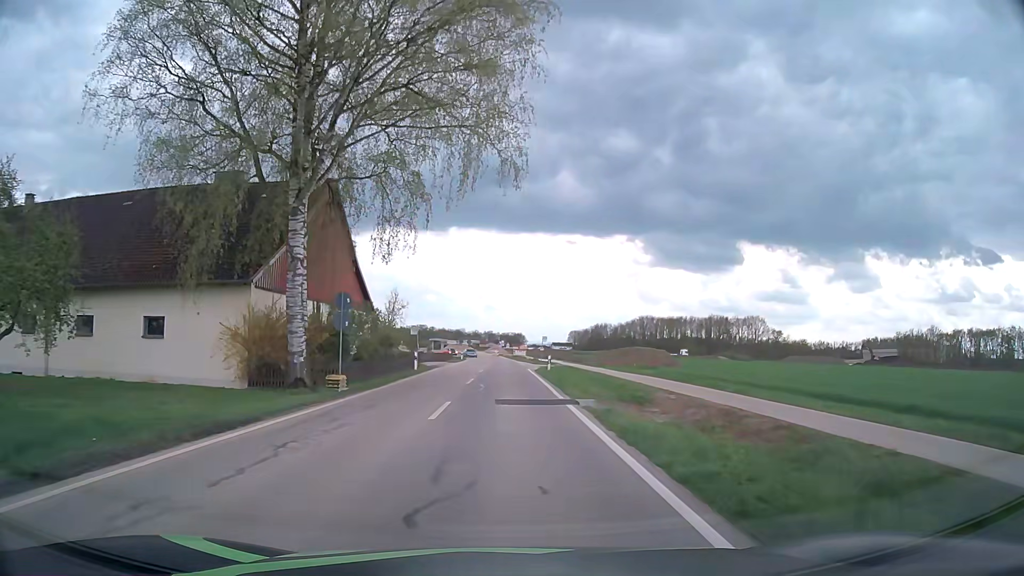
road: service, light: Day
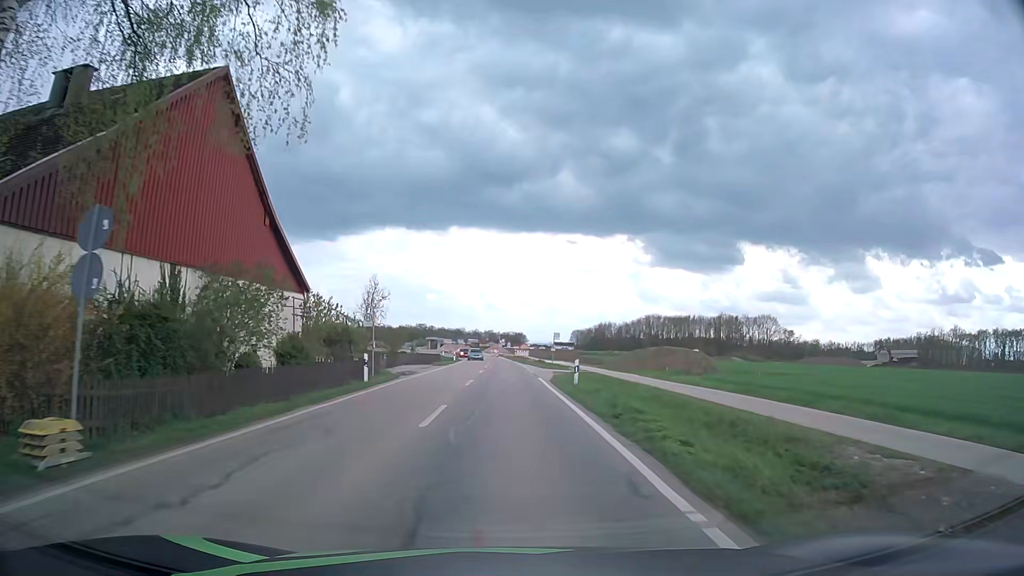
(0.0, +13.7) m; 0°
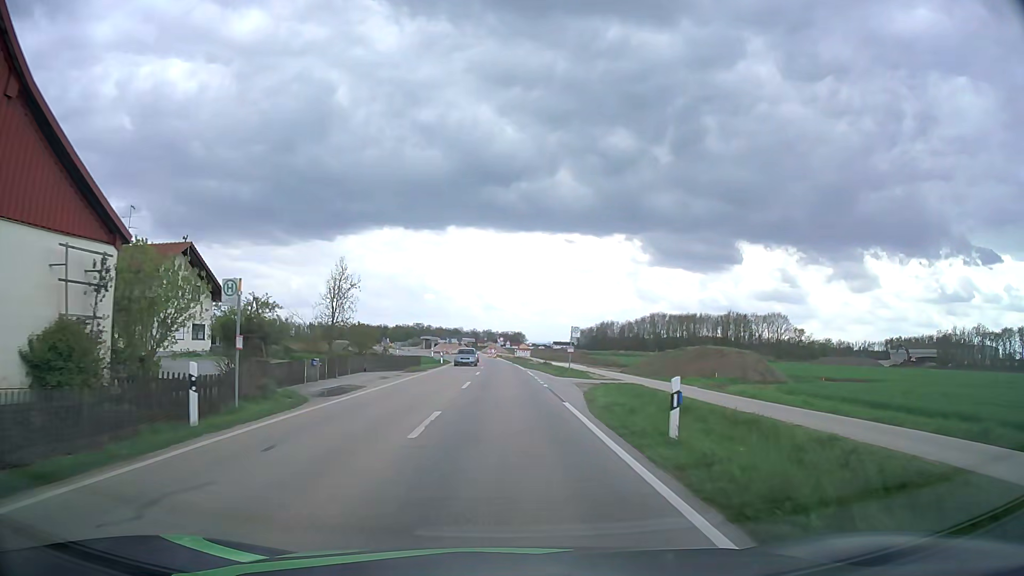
(0.0, +13.6) m; 0°
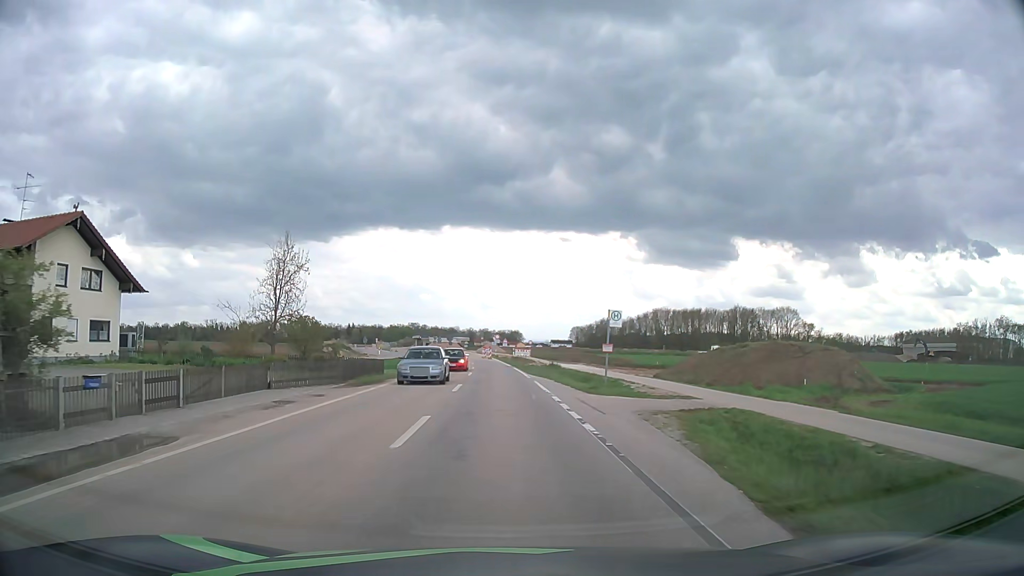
(+0.2, +13.6) m; +1°
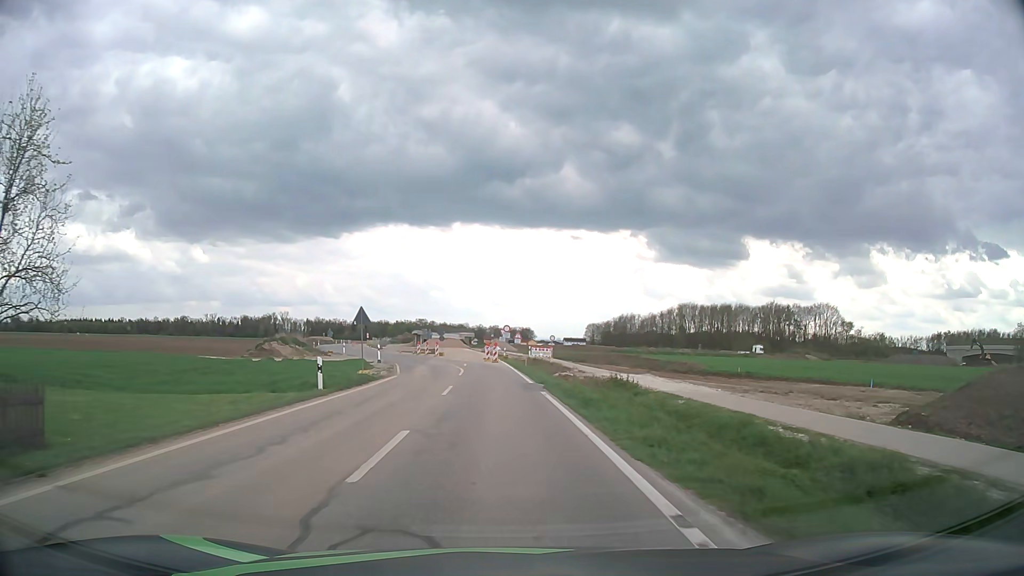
(-0.2, +27.4) m; -1°
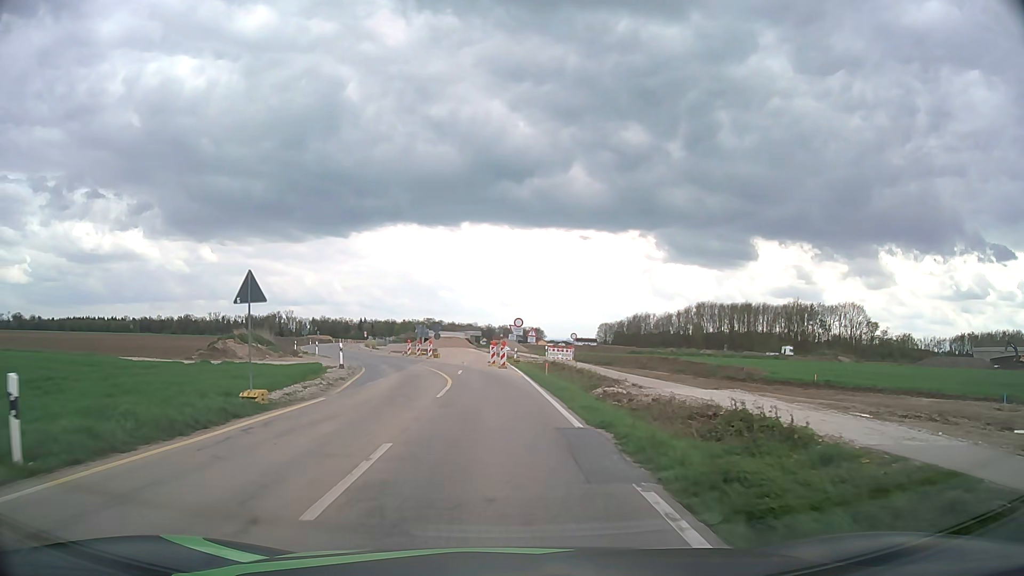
(-0.1, +13.7) m; -1°
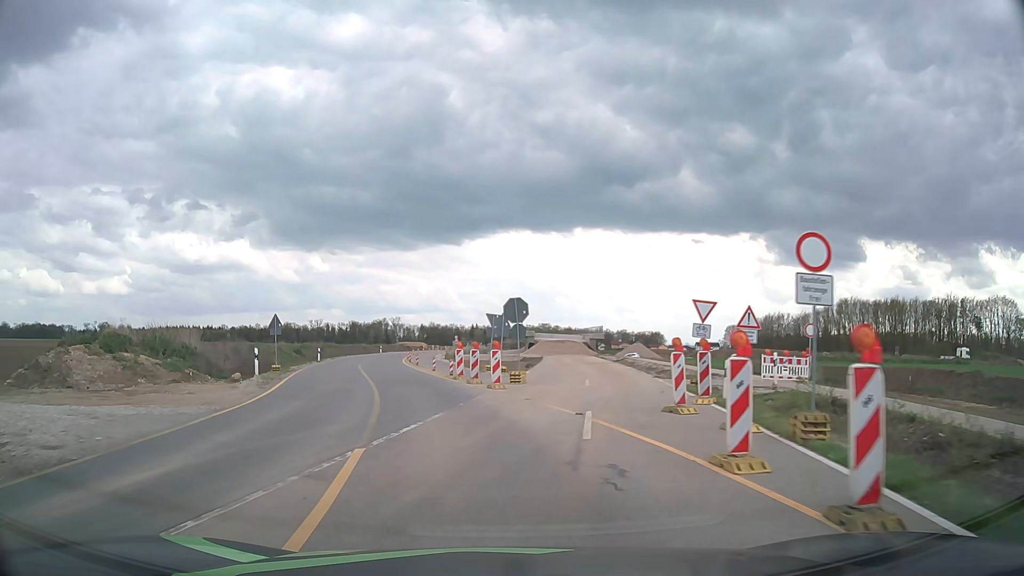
(-1.7, +32.5) m; -9°
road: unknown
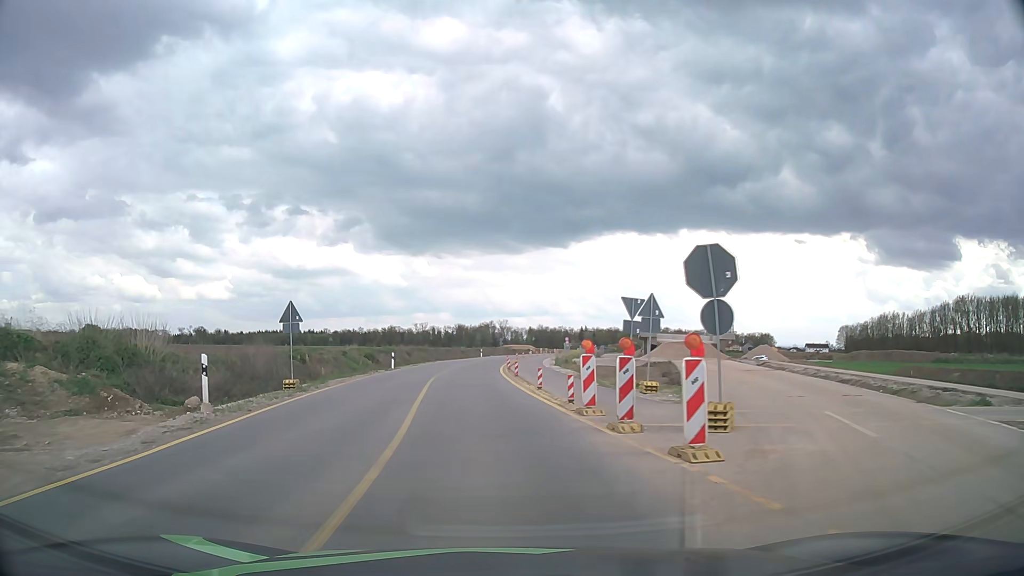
(-1.1, +13.0) m; -9°
(0, +10) (-1, +20) (-2, +30) (-2, +40) (-3, +50) (-2, +60) (-2, +70) (-1, +80) (0, +90) (+2, +100) m
